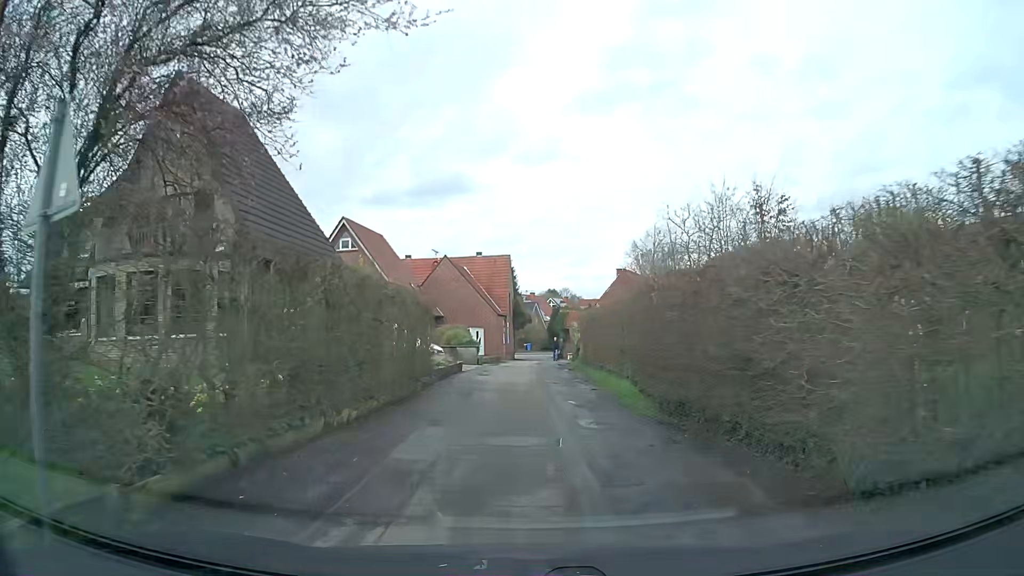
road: residential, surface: asphalt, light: Day
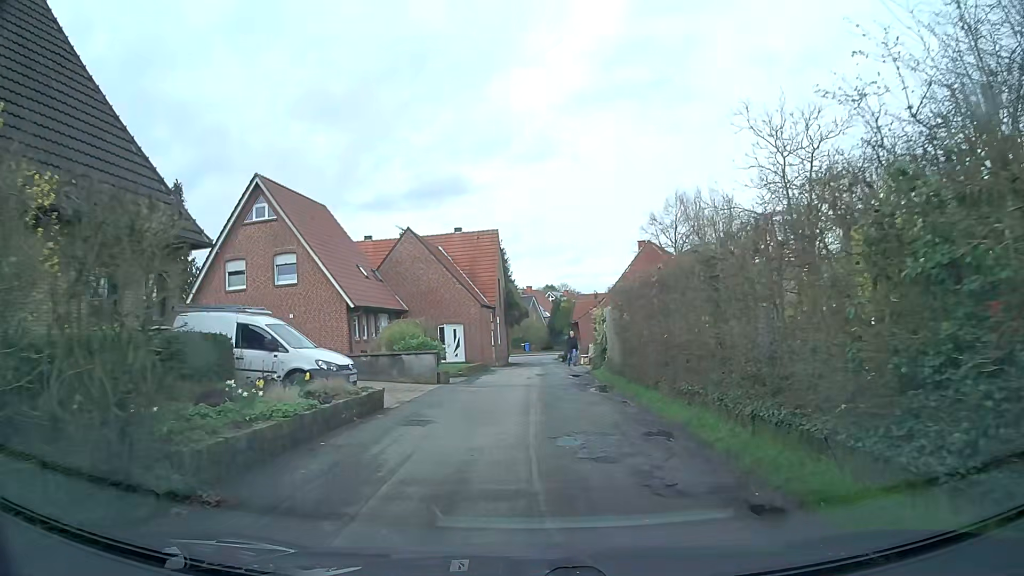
(+0.3, +14.1) m; +2°
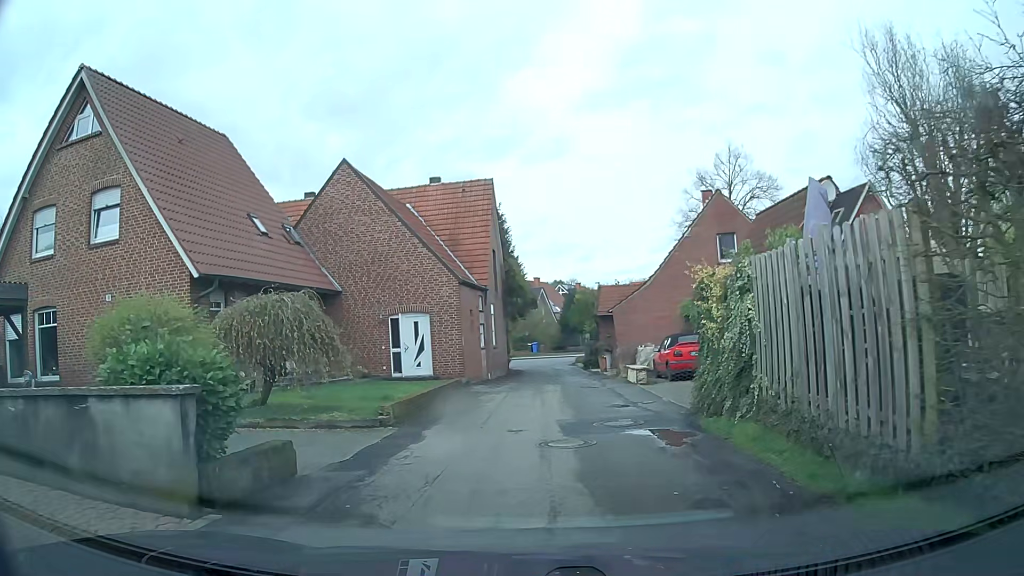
(-0.2, +15.1) m; -3°
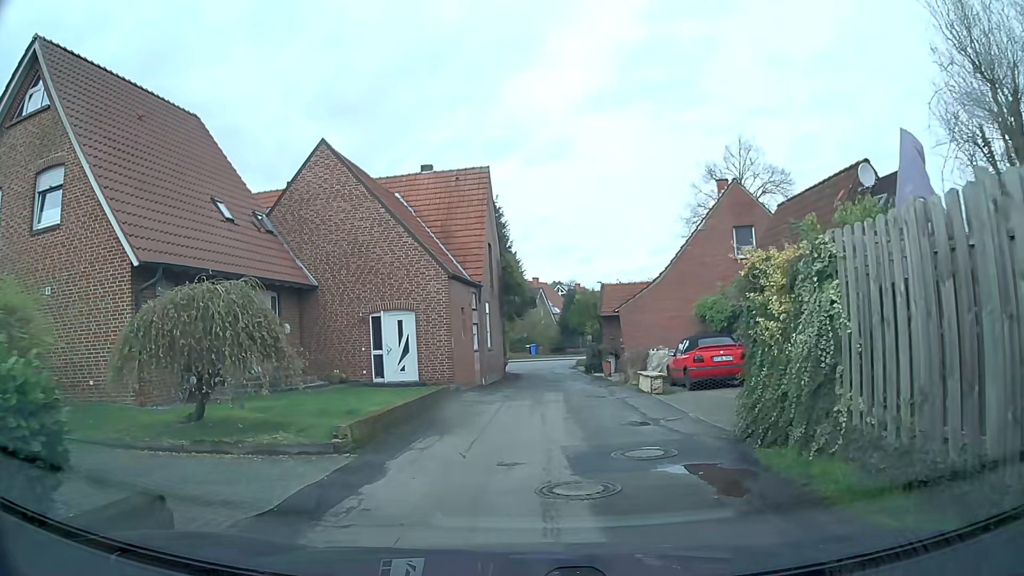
(+0.1, +2.6) m; +1°
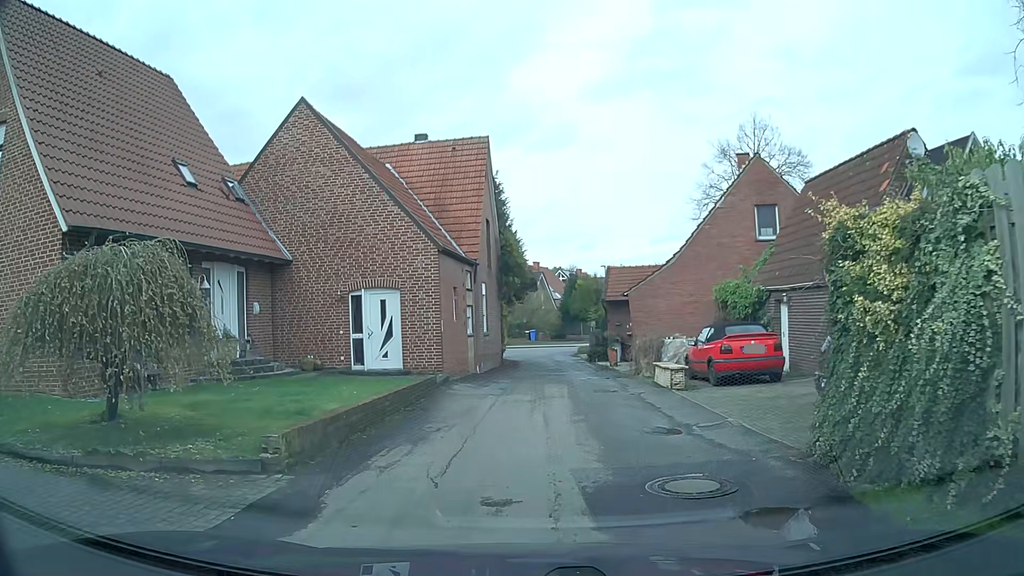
(0.0, +2.4) m; -1°
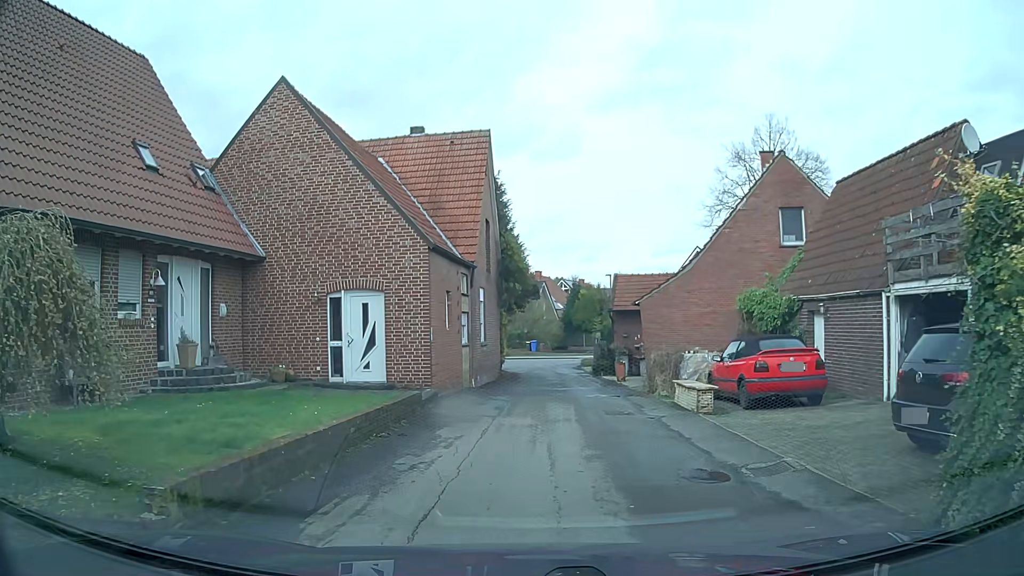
(0.0, +2.2) m; +1°
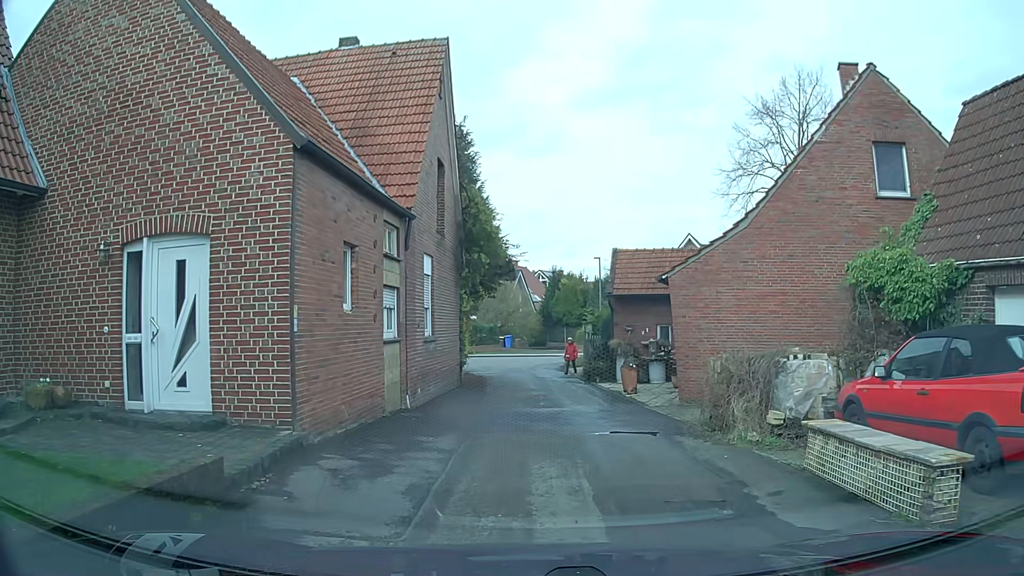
(+0.1, +8.0) m; +2°
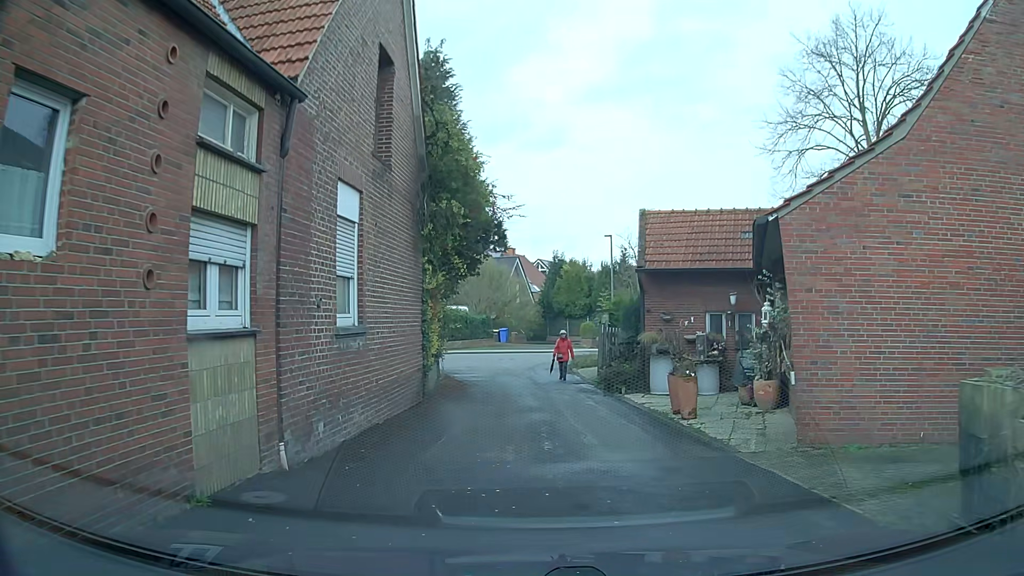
(+0.1, +6.9) m; 0°
(0, +10) (0, +20) (0, +30) (-7, +36) (-17, +37) (-27, +38) (-37, +41) (-47, +43) (-56, +44) (-66, +46) m
